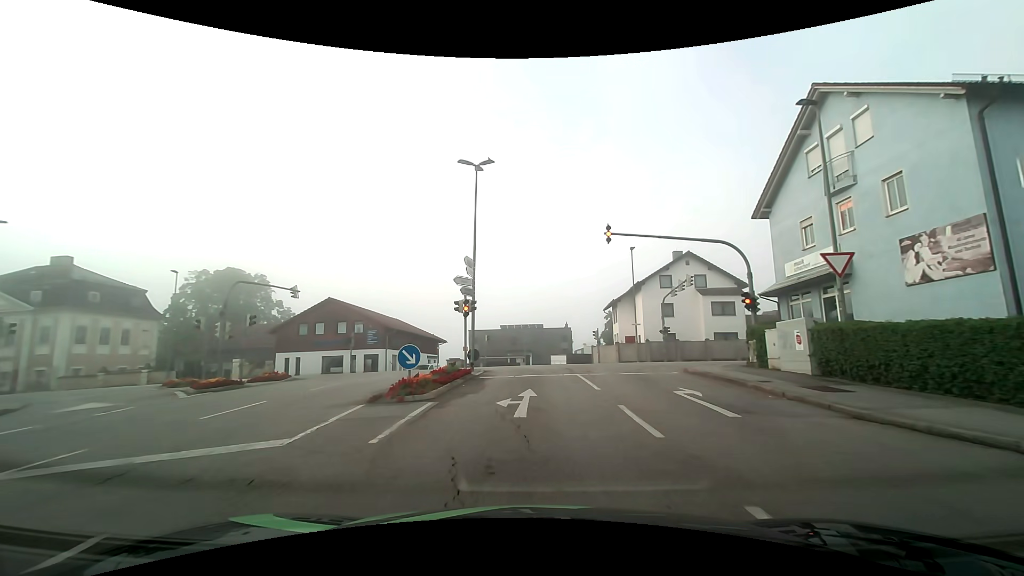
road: tertiary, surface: asphalt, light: Day
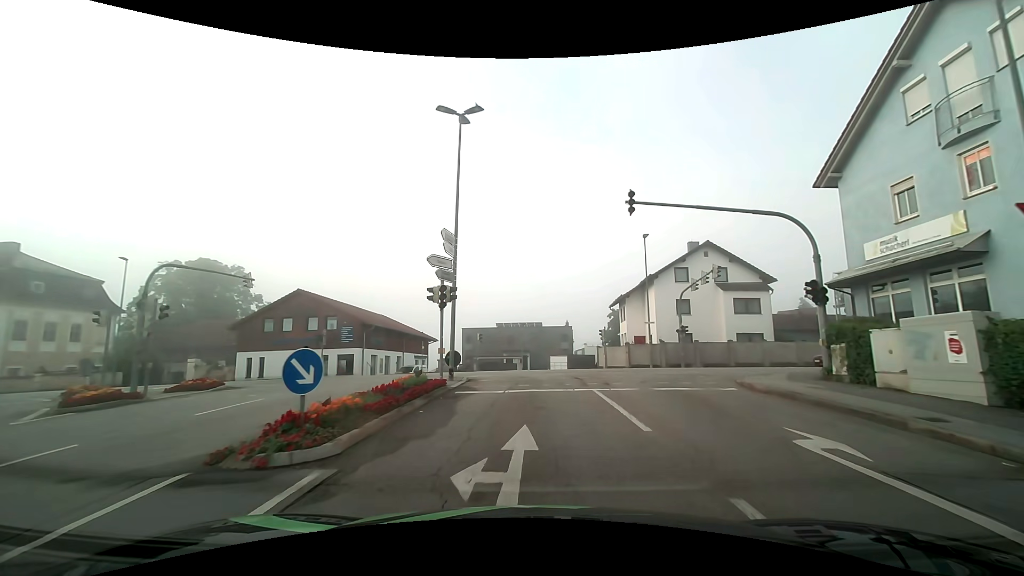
(0.0, +5.4) m; 0°
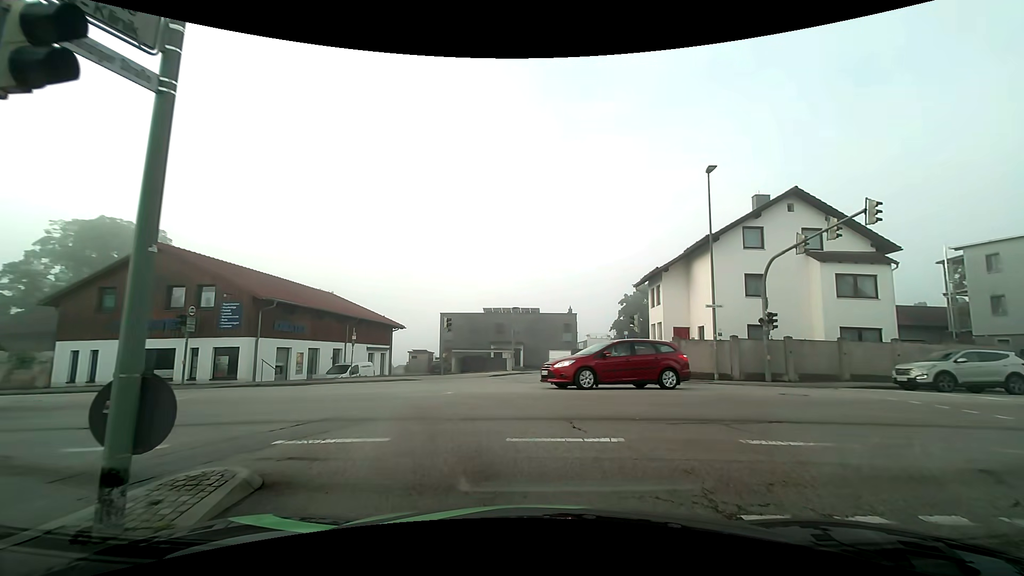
(0.0, +13.7) m; +1°
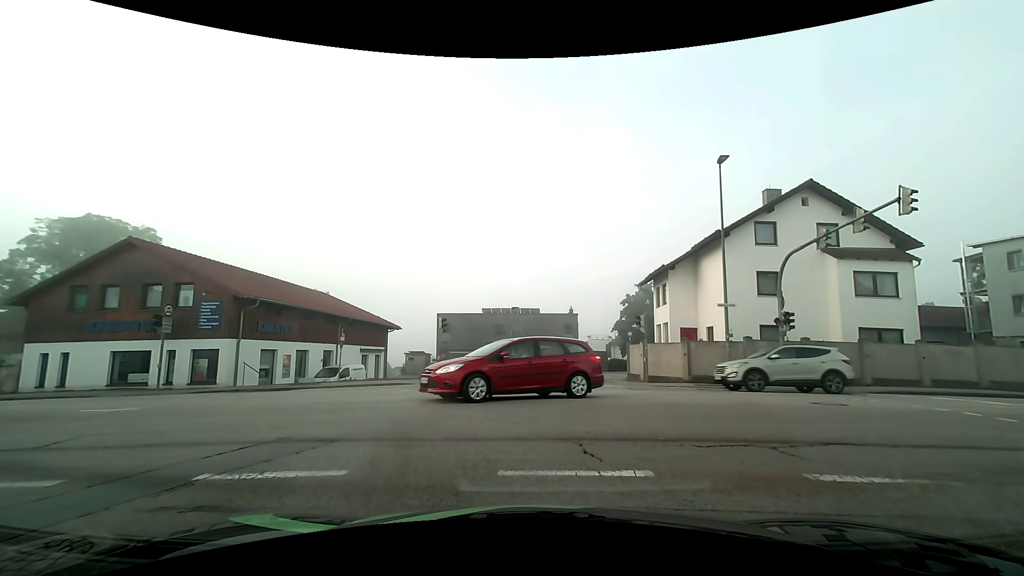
(0.0, +1.4) m; -2°
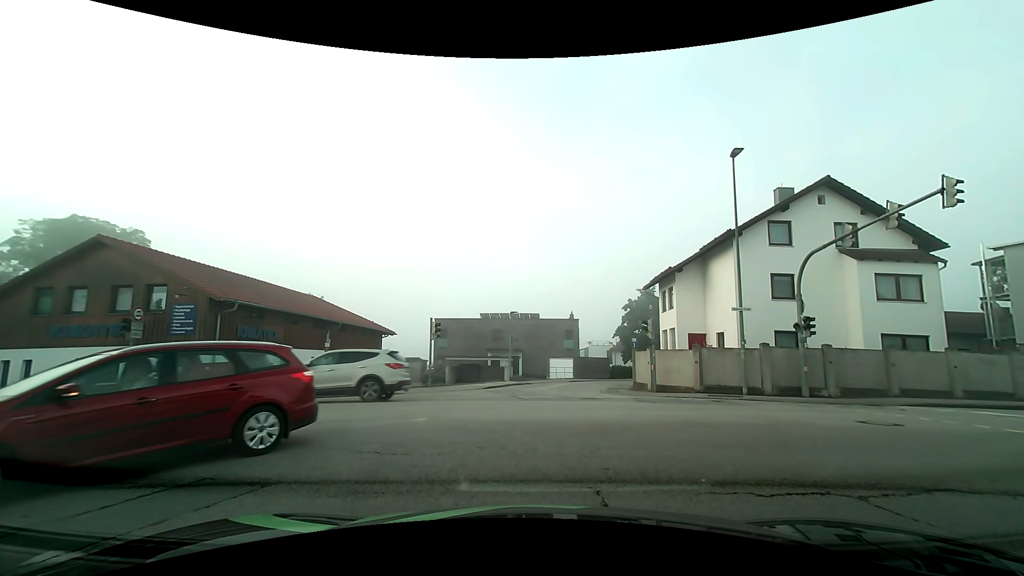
(0.0, +1.5) m; +2°
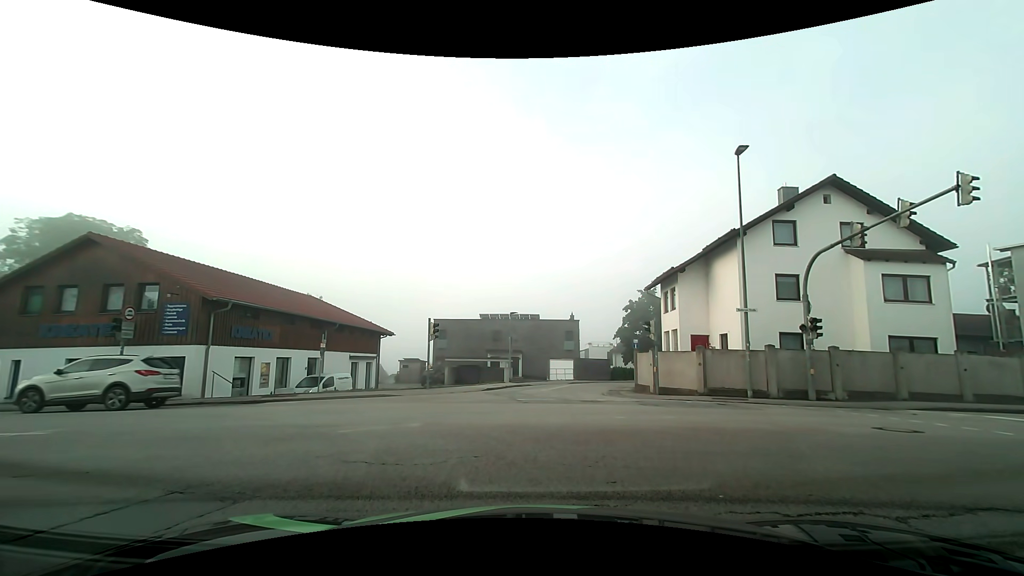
(0.0, +0.5) m; 0°
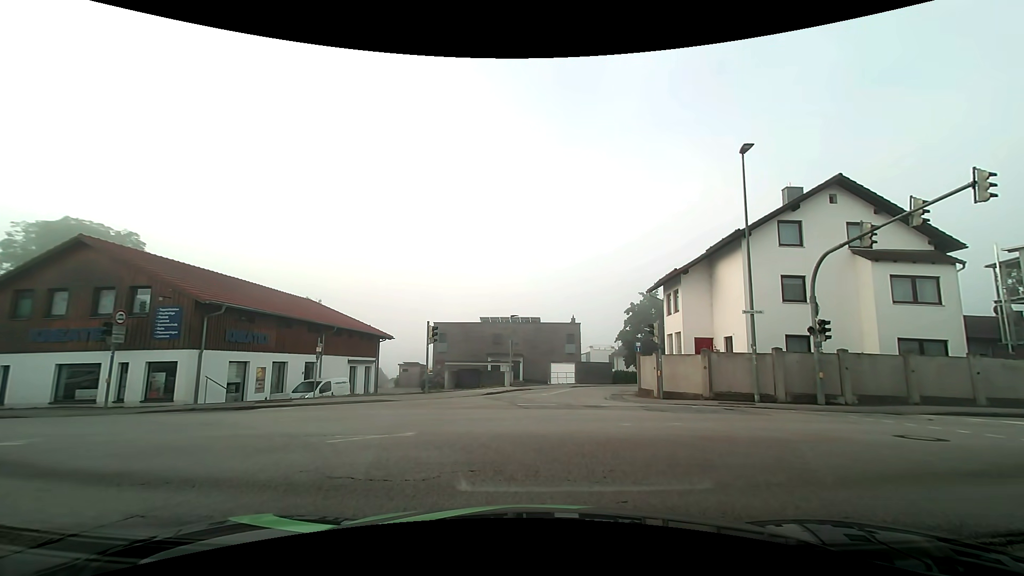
(0.0, +0.5) m; 0°
